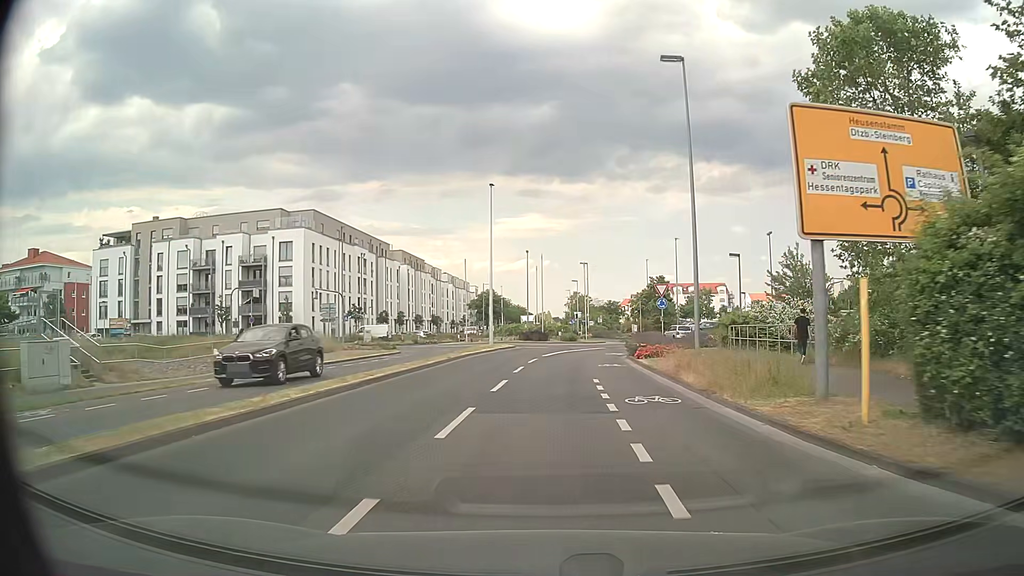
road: secondary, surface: asphalt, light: Day
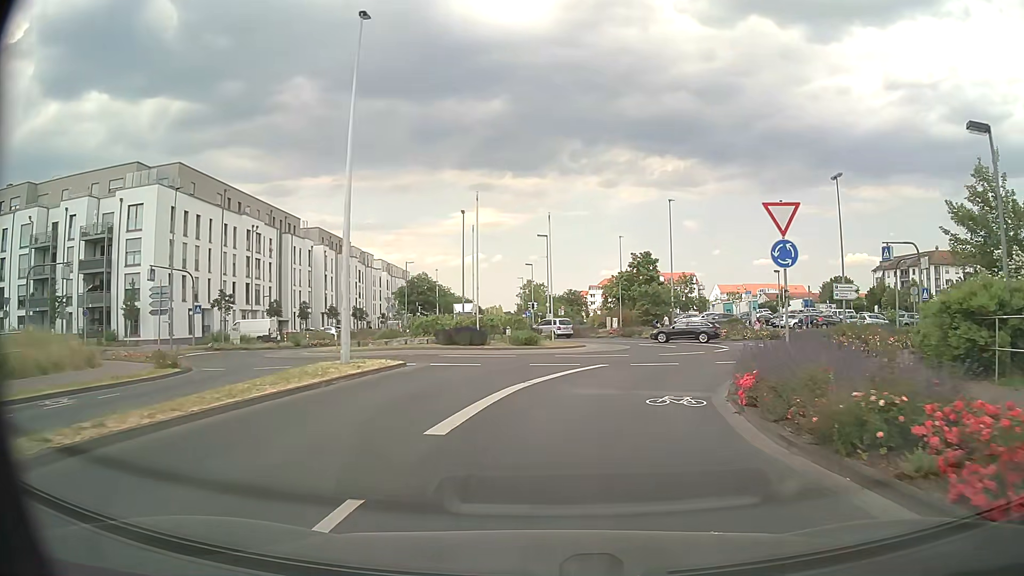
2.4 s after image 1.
(+0.6, +24.0) m; +4°
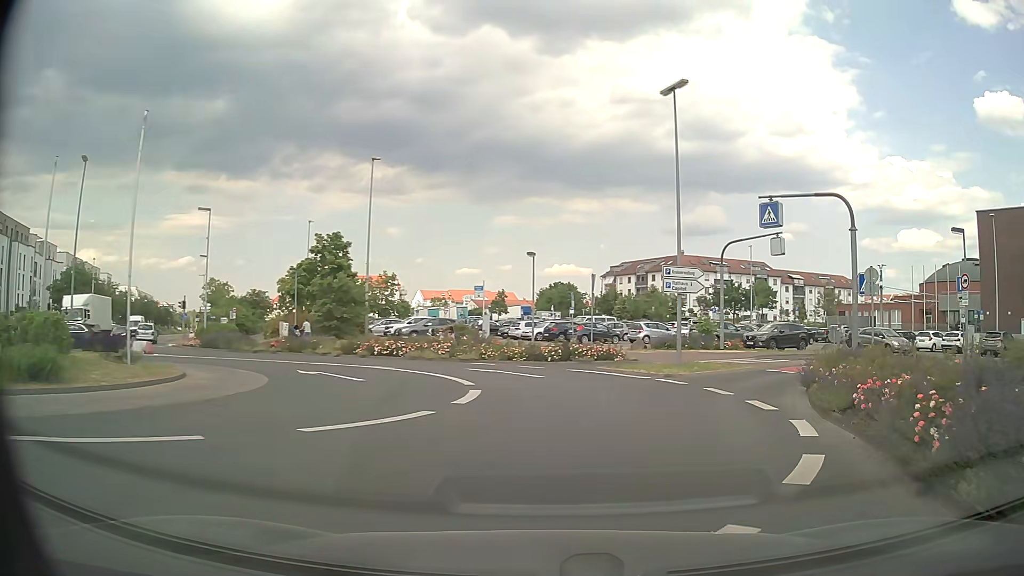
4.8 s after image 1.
(+3.0, +18.5) m; +25°
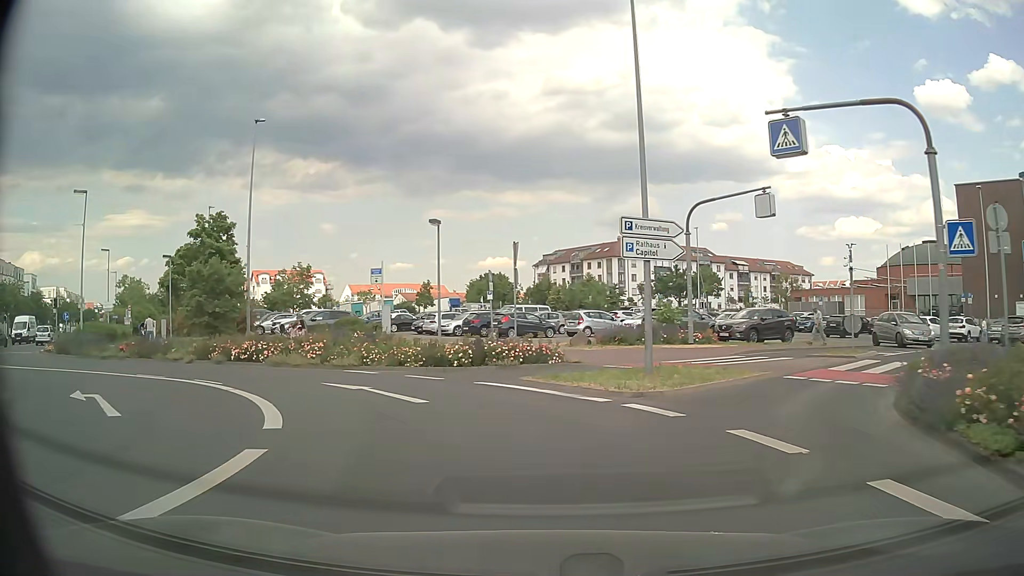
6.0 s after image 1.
(+0.8, +8.4) m; +6°
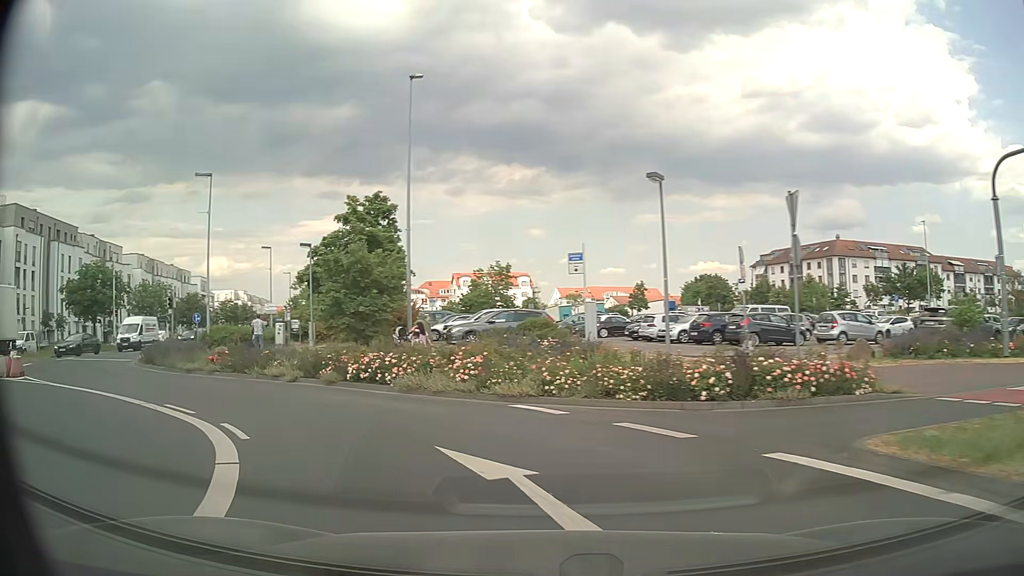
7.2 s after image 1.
(-1.1, +8.4) m; -17°
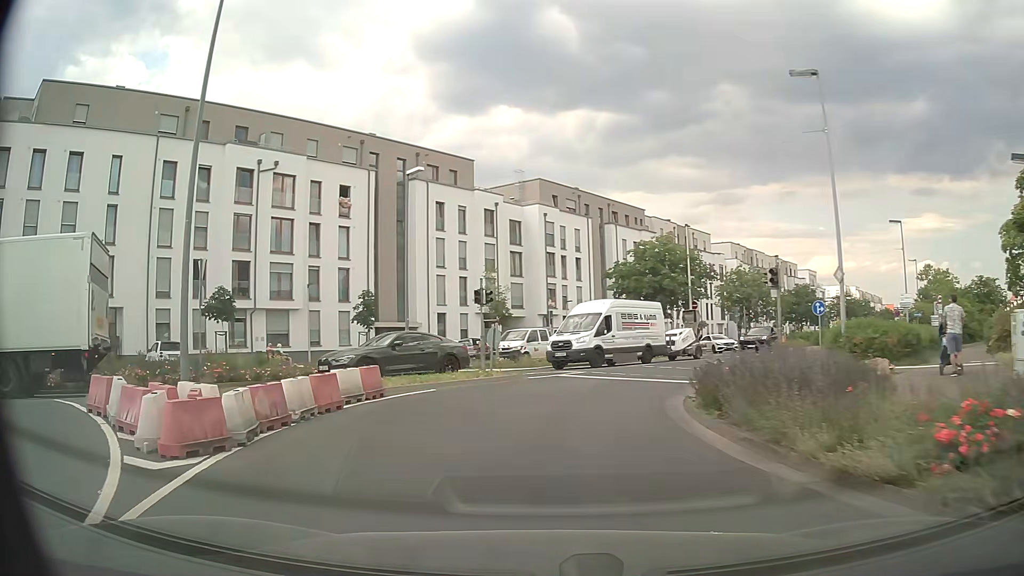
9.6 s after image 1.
(-7.5, +14.7) m; -53°
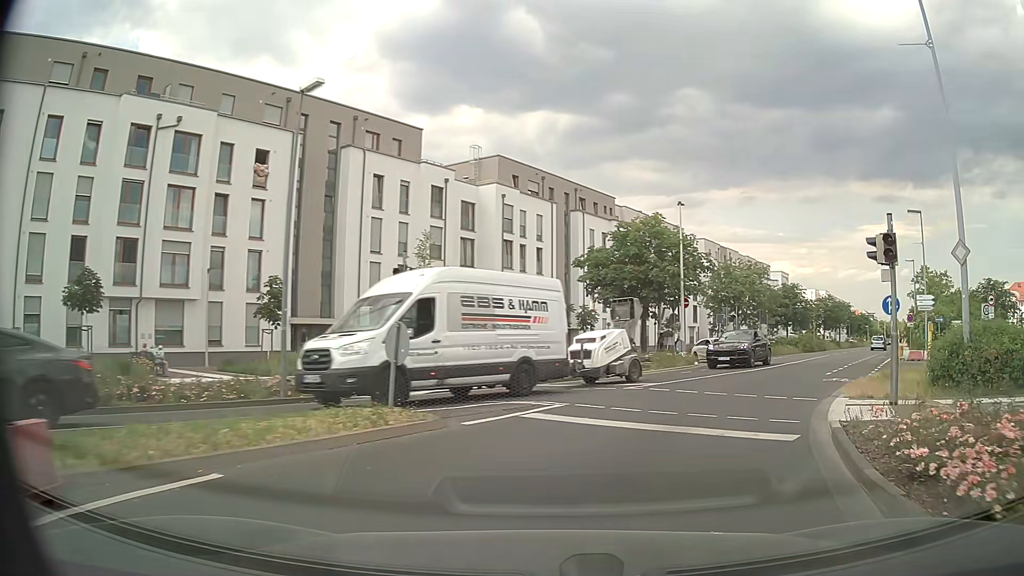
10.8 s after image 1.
(-0.2, +9.2) m; +3°
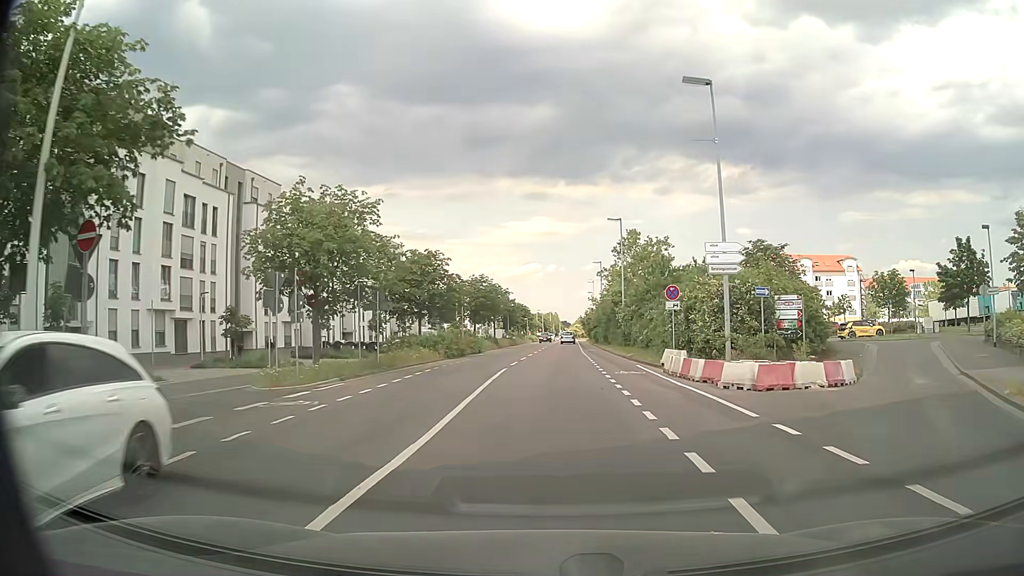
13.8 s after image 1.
(+9.1, +25.1) m; +31°
(0, +10) (0, +20) (+1, +30) (+1, +40) (+1, +50) (+2, +60) (+2, +70) (+3, +80) (+3, +90) (+3, +100) m
